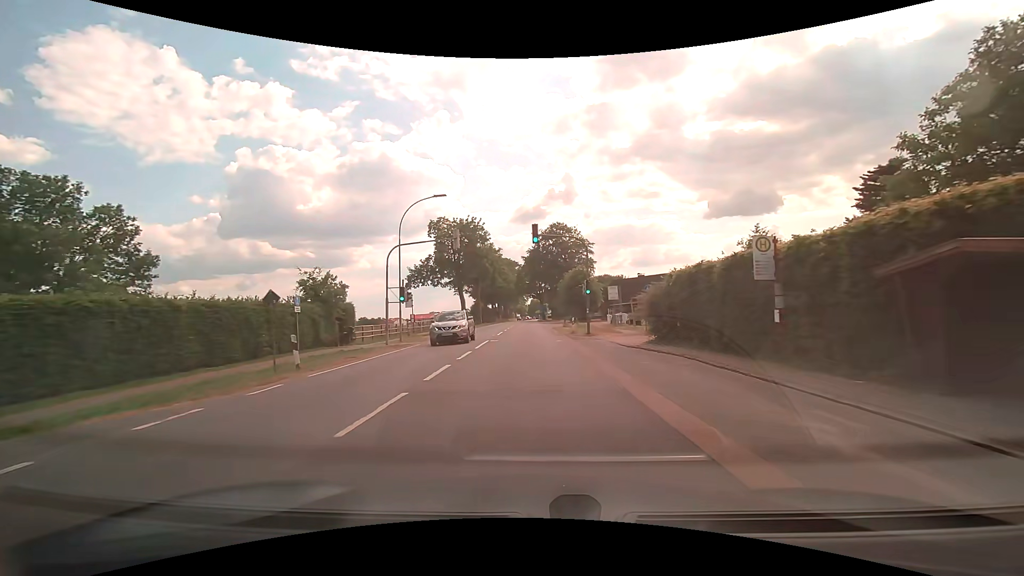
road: secondary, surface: asphalt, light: Day
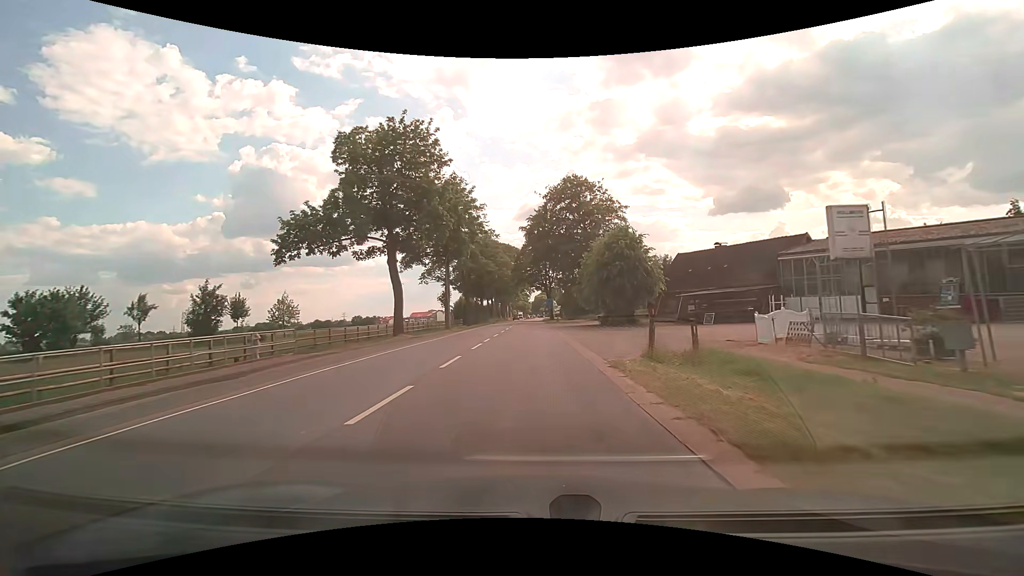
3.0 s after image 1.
(0.0, +34.5) m; 0°
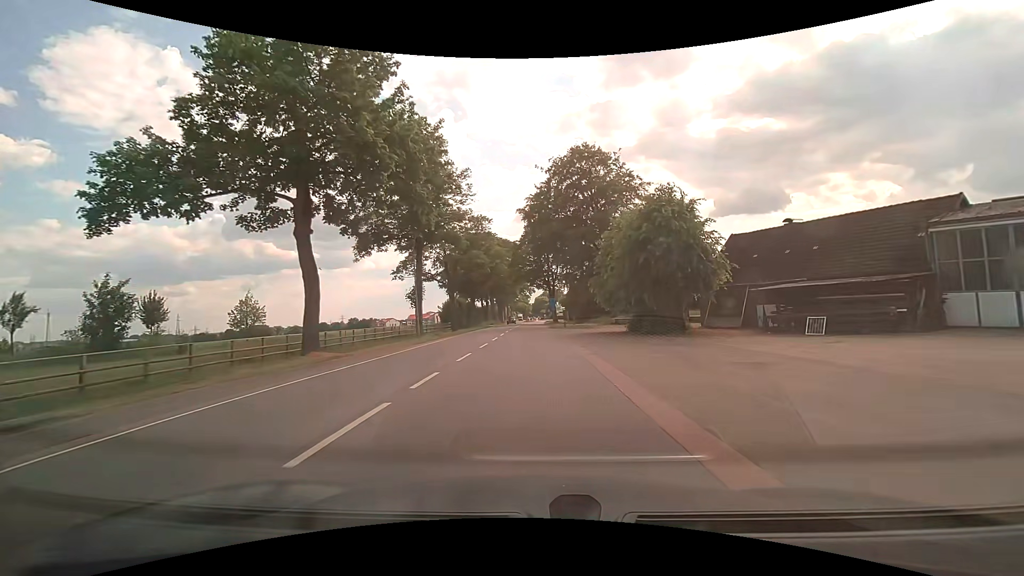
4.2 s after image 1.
(0.0, +13.7) m; 0°
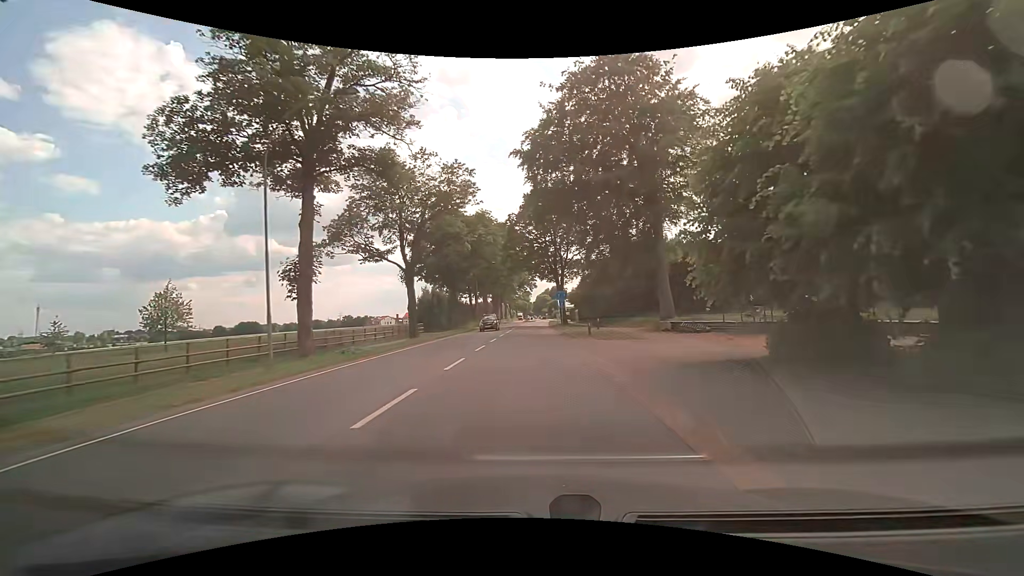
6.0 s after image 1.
(0.0, +20.8) m; 0°
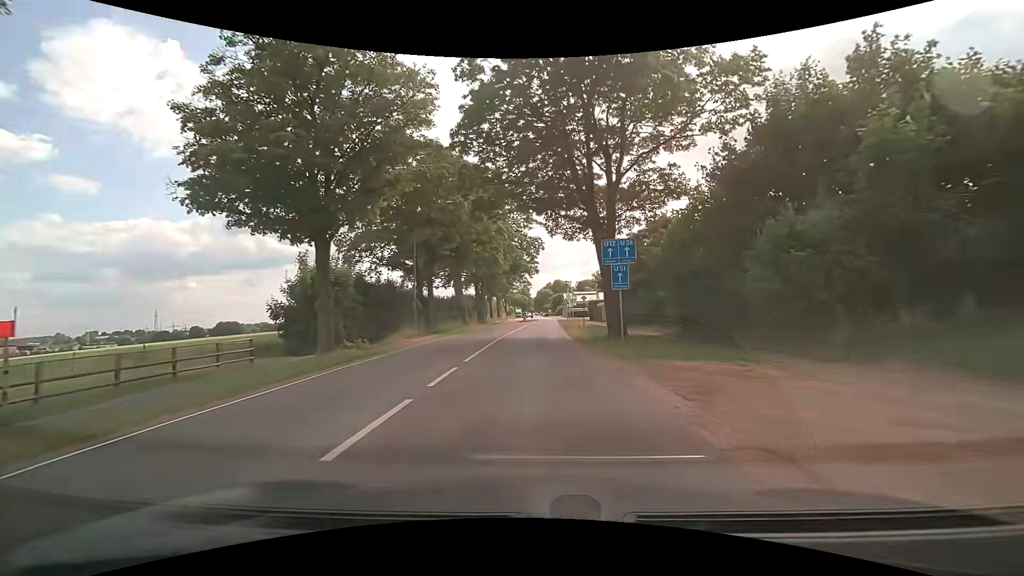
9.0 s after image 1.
(0.0, +36.5) m; 0°
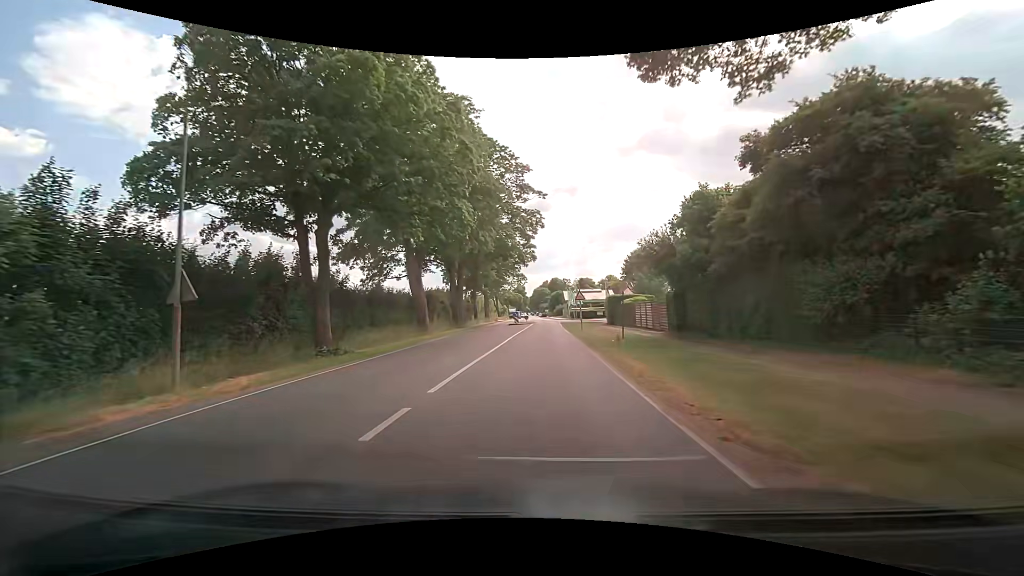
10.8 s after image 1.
(-0.1, +21.7) m; 0°
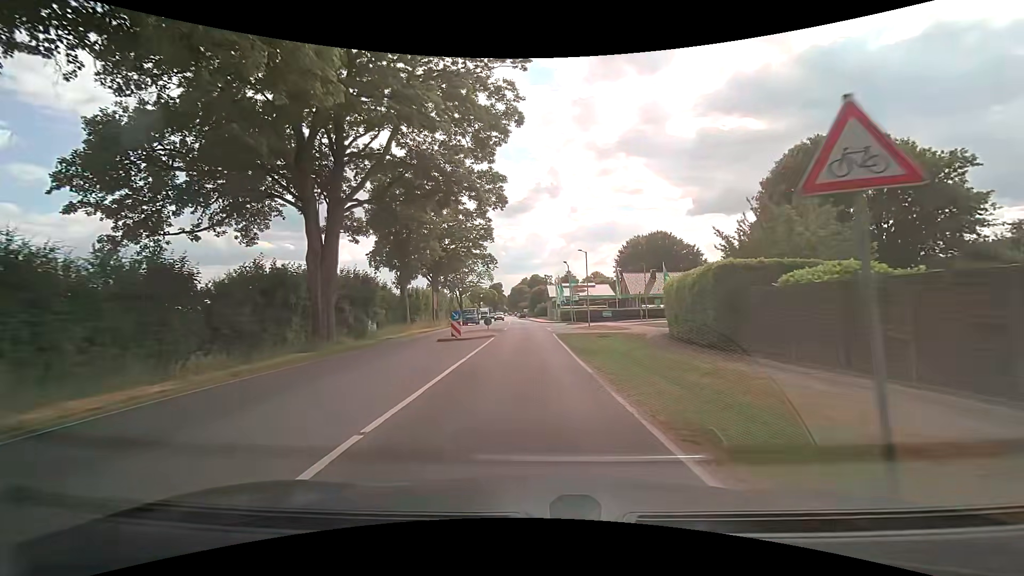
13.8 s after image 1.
(+0.8, +34.0) m; +2°
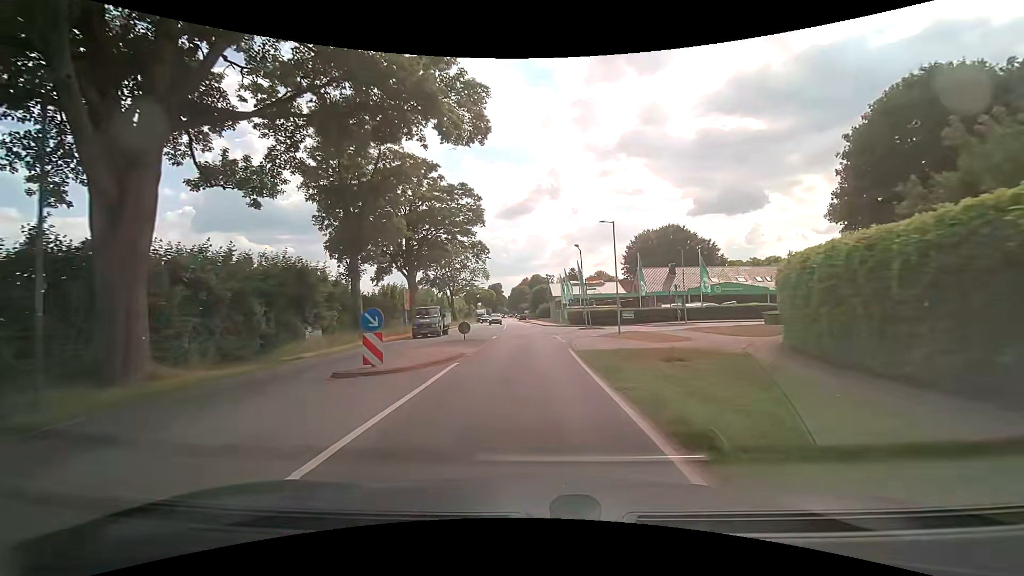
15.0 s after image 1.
(+0.1, +13.3) m; +1°
(0, +10) (0, +20) (-1, +30) (-1, +40) (-1, +50) (-2, +60) (-3, +70) (-4, +80) (-5, +90) (-6, +100) m
